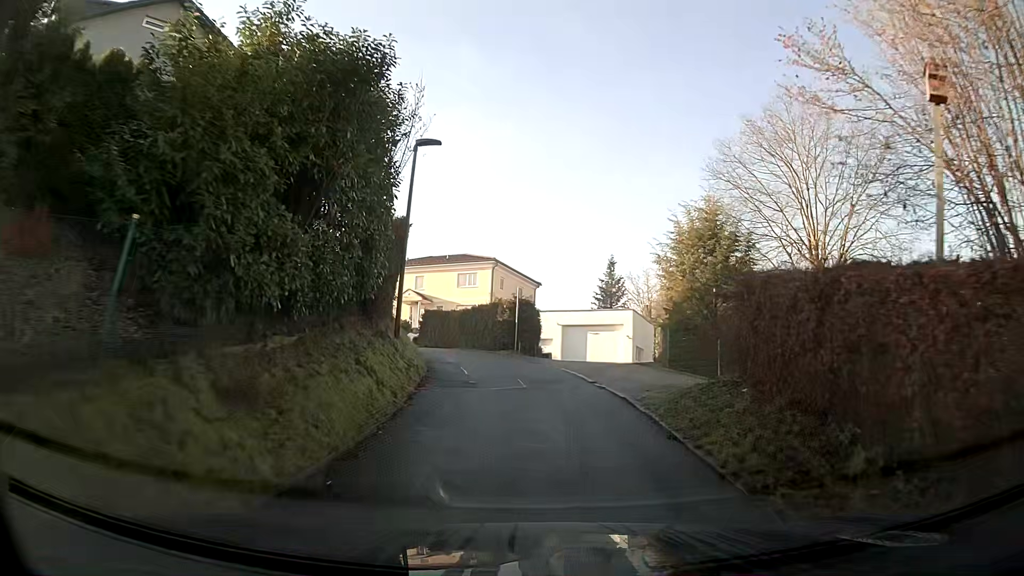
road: residential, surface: asphalt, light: Day
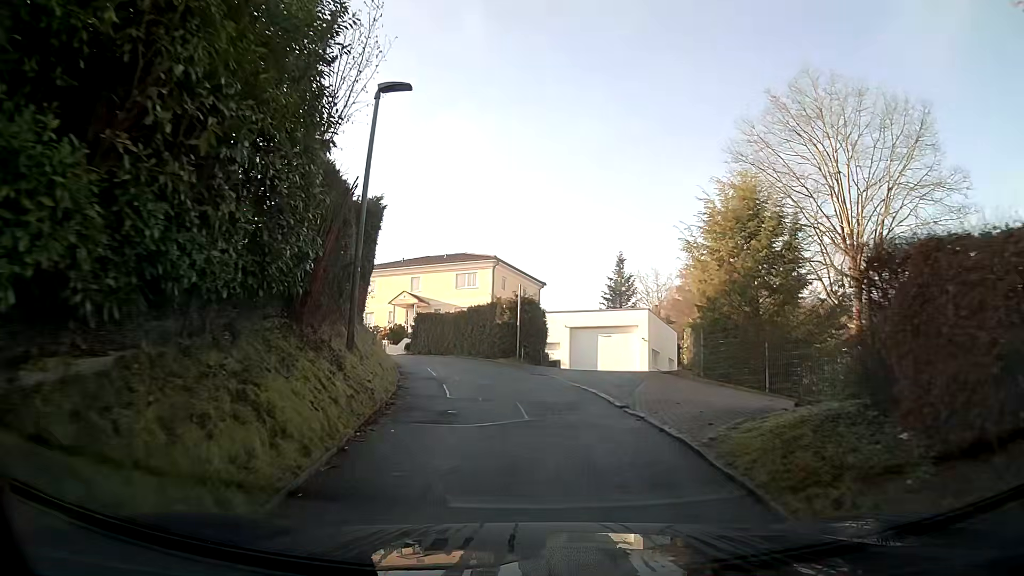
(0.0, +4.1) m; -1°
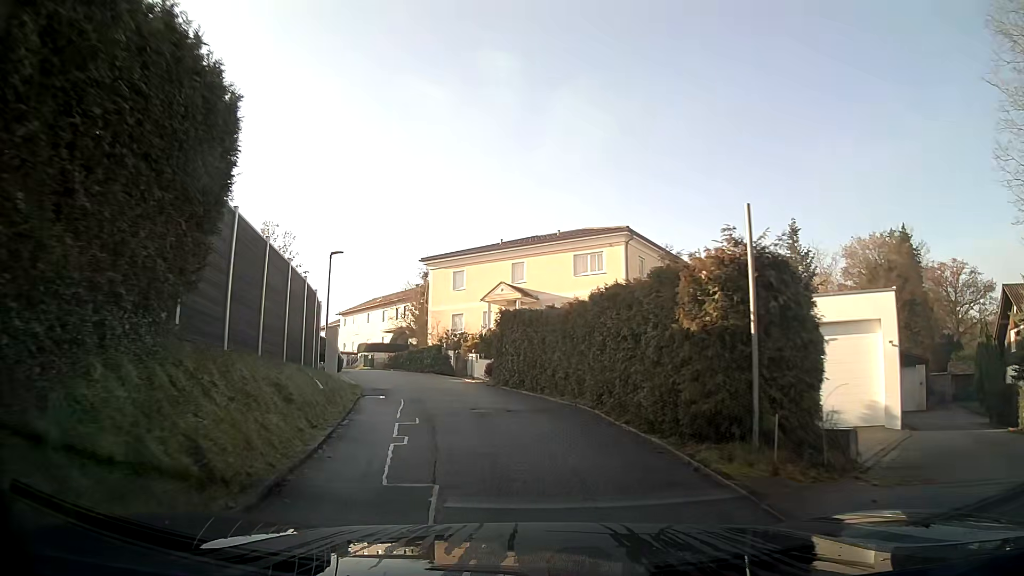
(-1.5, +16.1) m; -12°
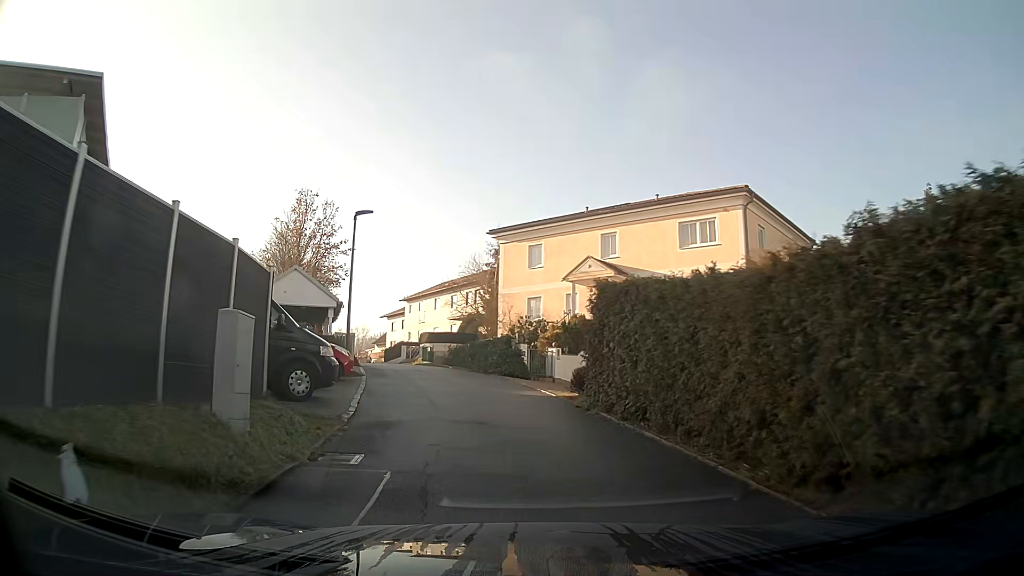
(-0.5, +8.2) m; -7°
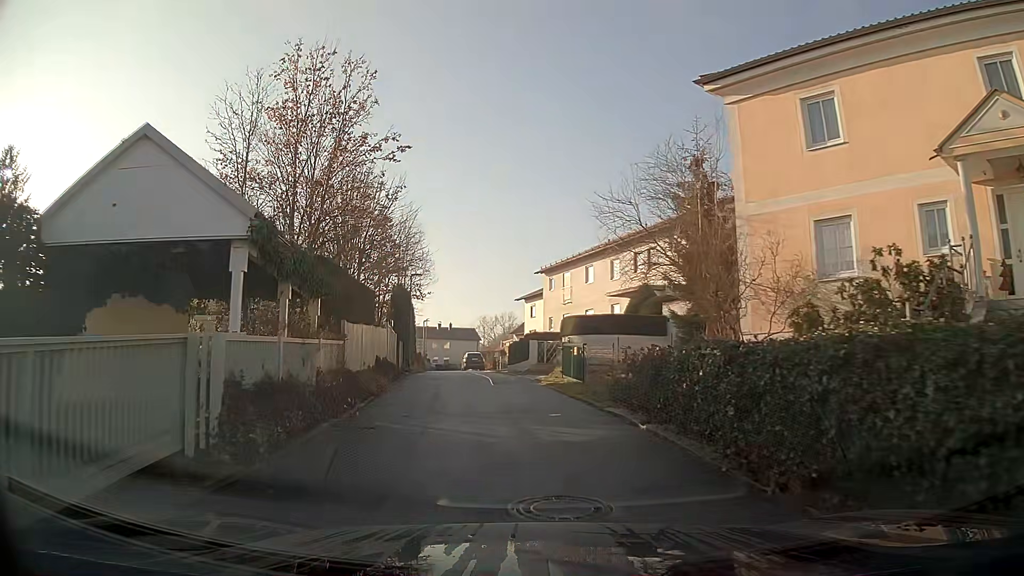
(-2.6, +21.8) m; -13°
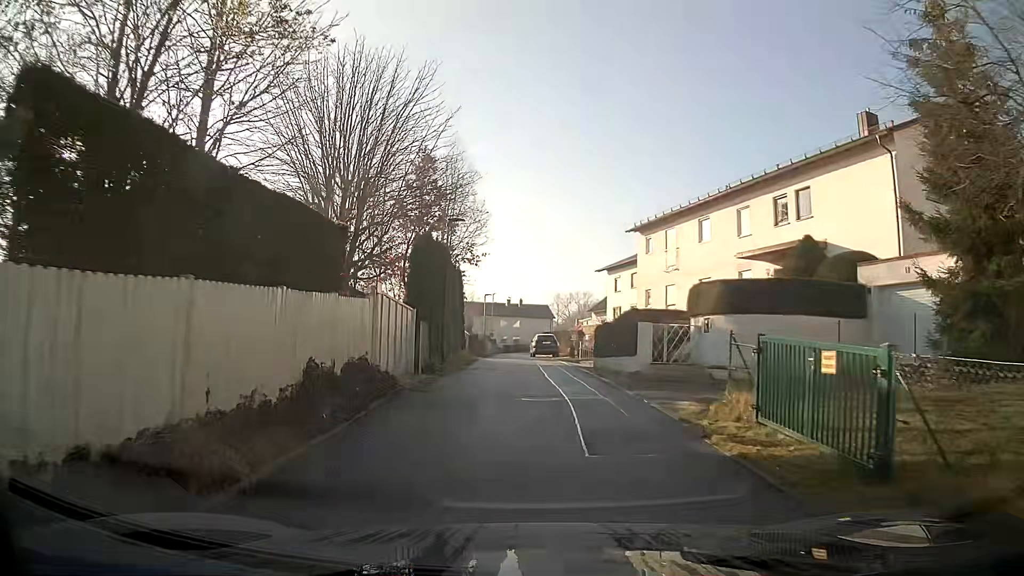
(-0.7, +12.2) m; -6°
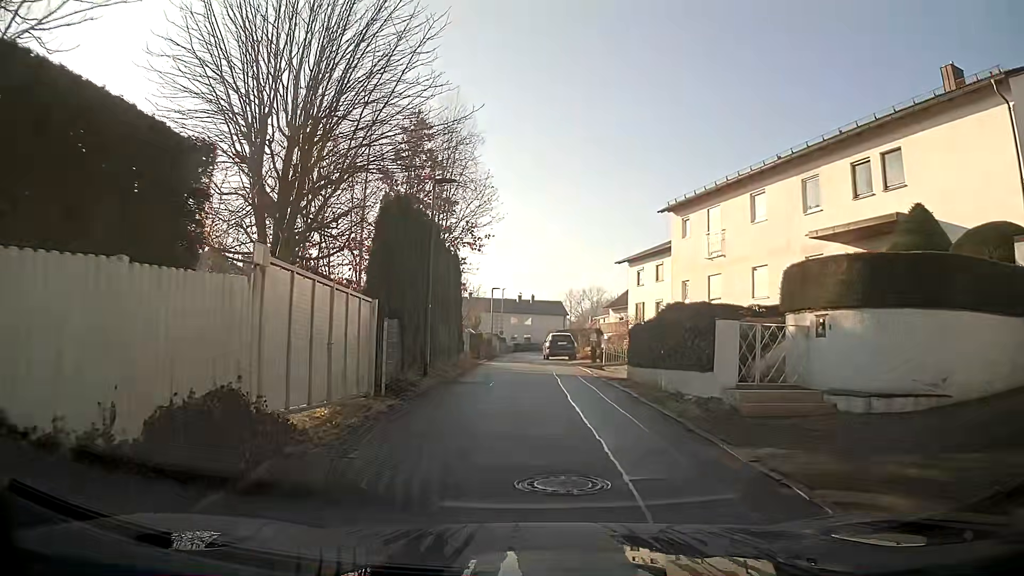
(-0.1, +6.1) m; -1°
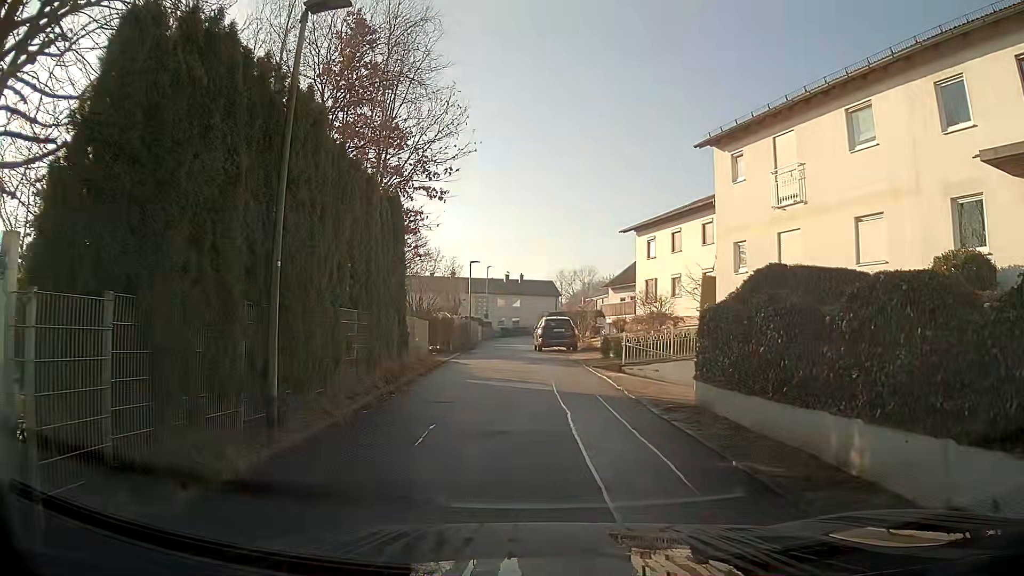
(+0.2, +9.5) m; +2°
